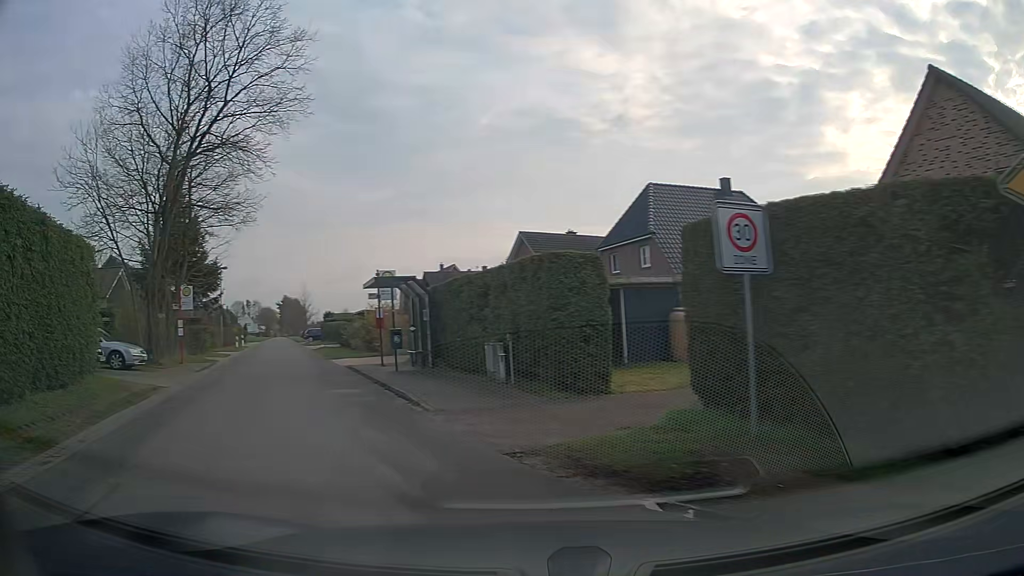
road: unclassified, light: Day
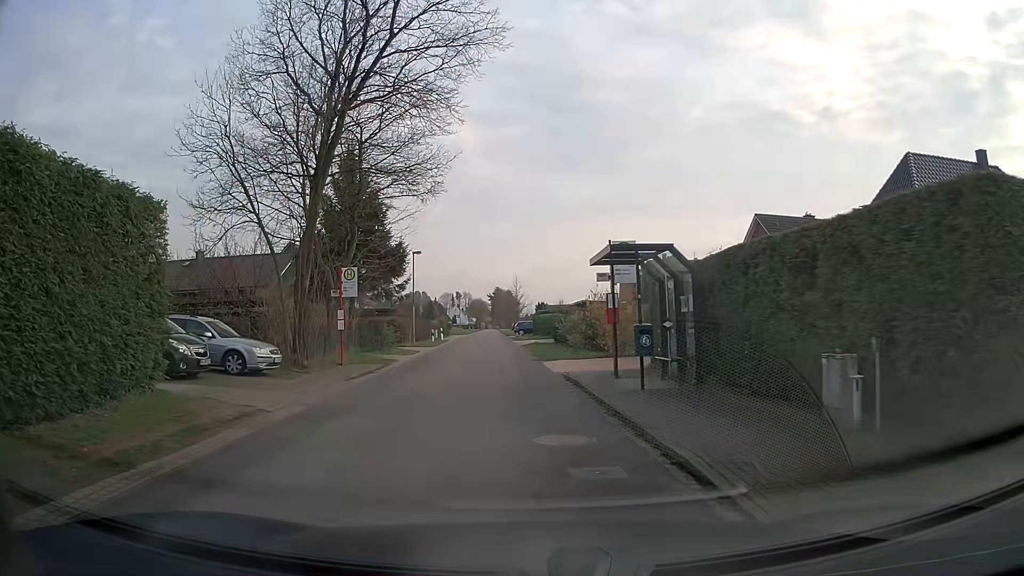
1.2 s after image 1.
(-1.5, +6.5) m; -20°
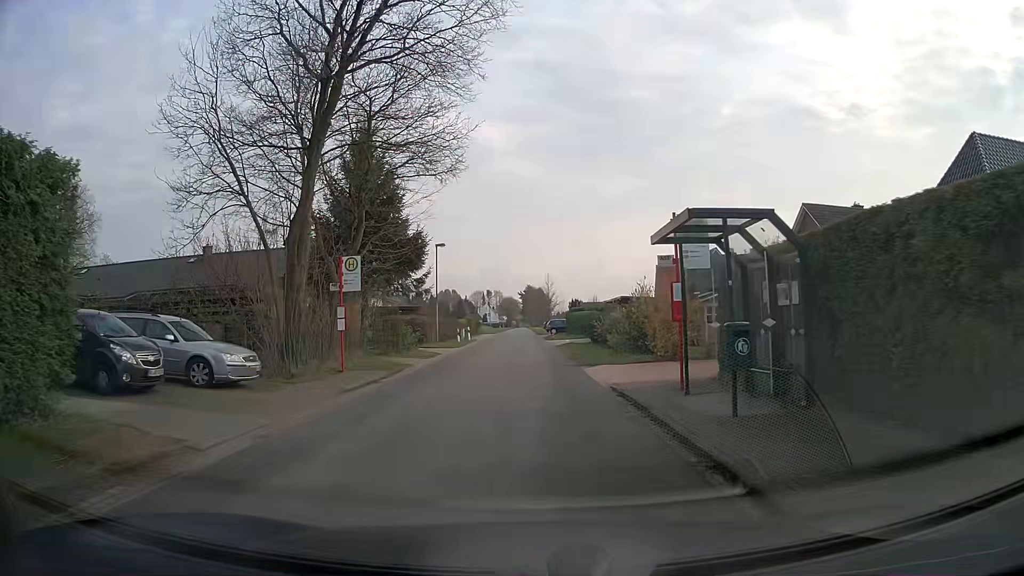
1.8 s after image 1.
(-0.1, +3.7) m; -2°
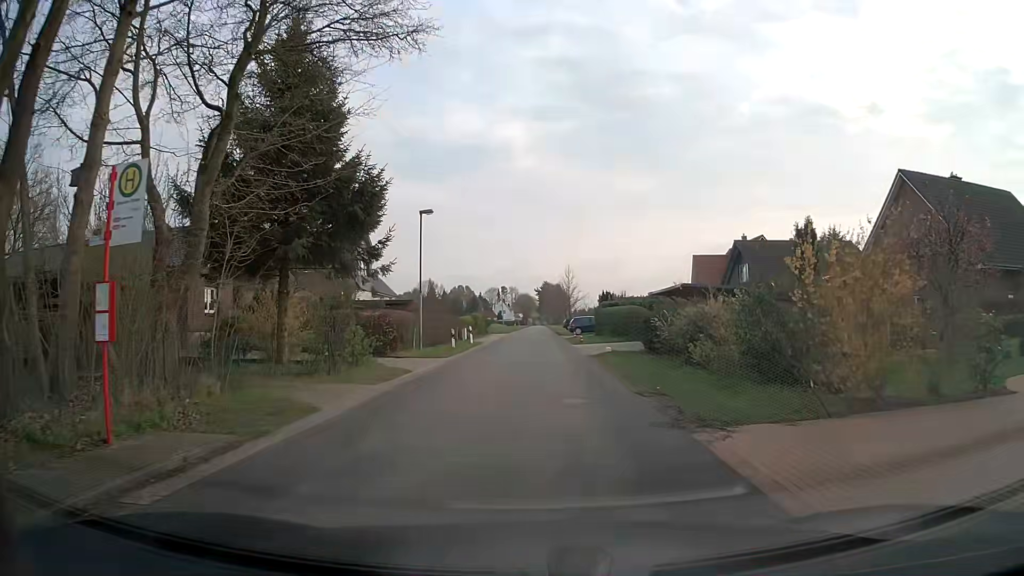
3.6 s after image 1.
(-0.3, +12.0) m; -1°
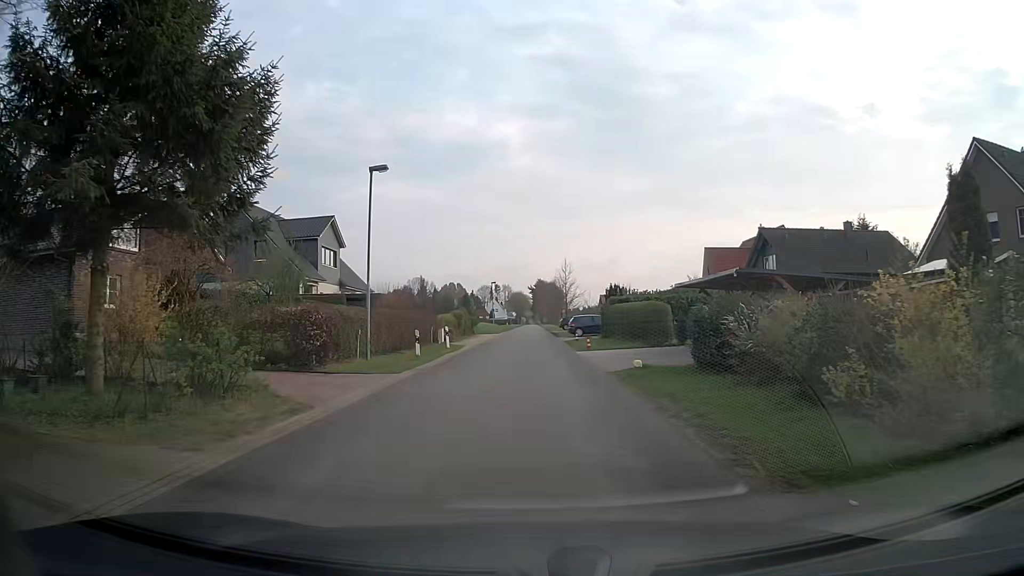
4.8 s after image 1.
(0.0, +8.4) m; 0°
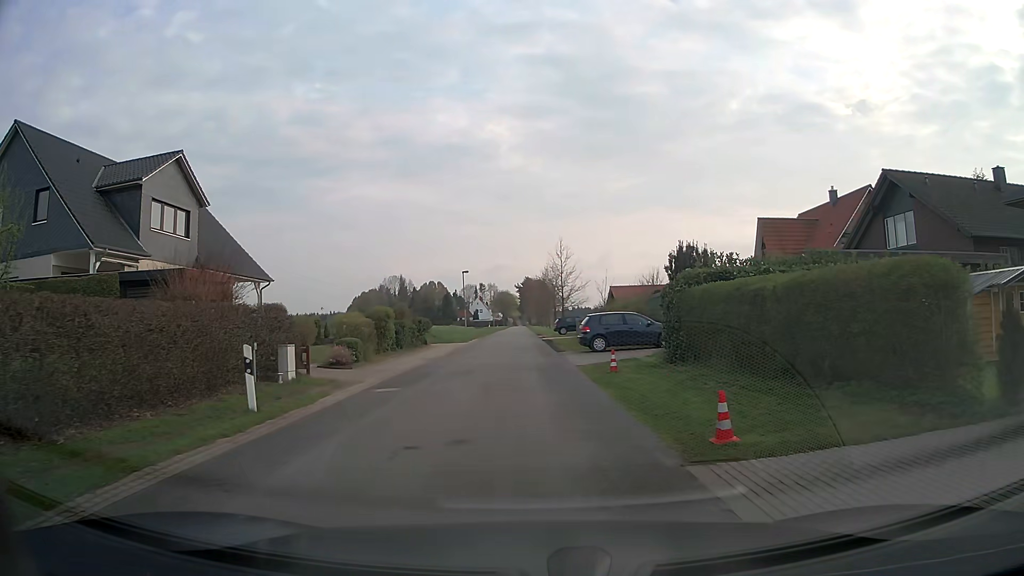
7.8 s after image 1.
(+0.2, +21.5) m; +1°
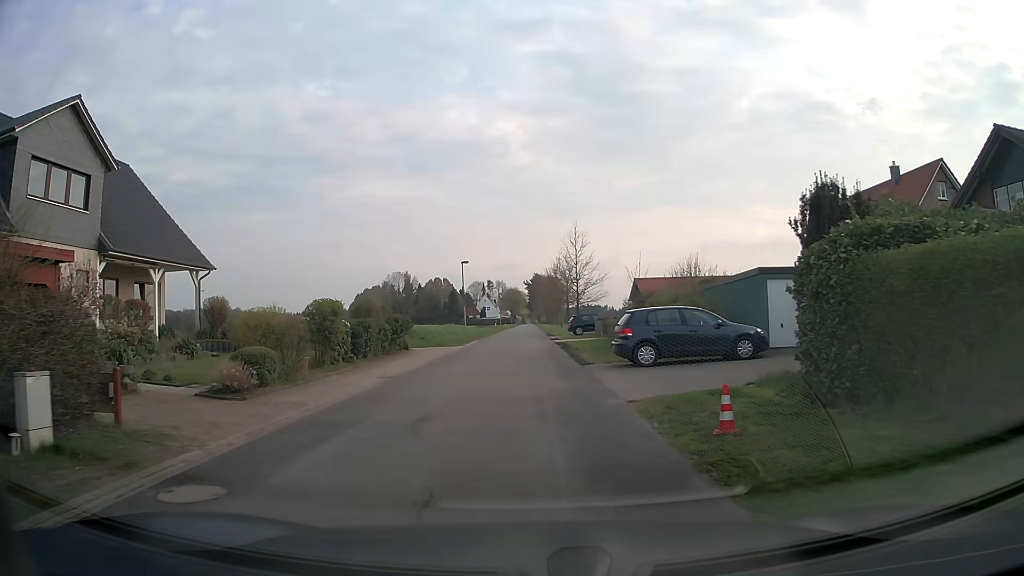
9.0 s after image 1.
(-0.1, +8.8) m; -1°
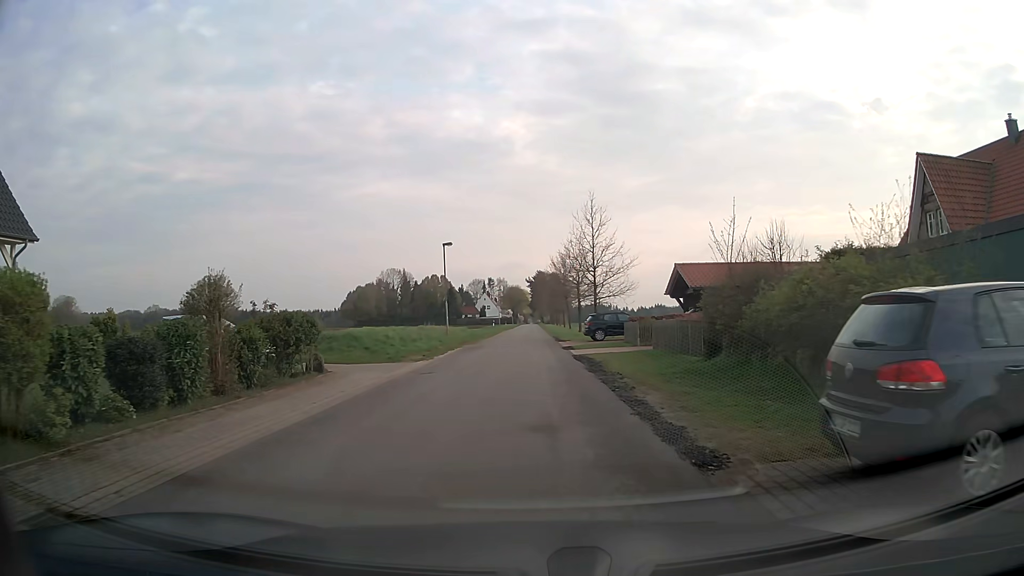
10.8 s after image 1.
(-0.1, +13.2) m; -1°
(0, +10) (0, +20) (0, +30) (0, +40) (0, +50) (0, +60) (0, +70) (+1, +80) (+1, +90) (+1, +100) m
